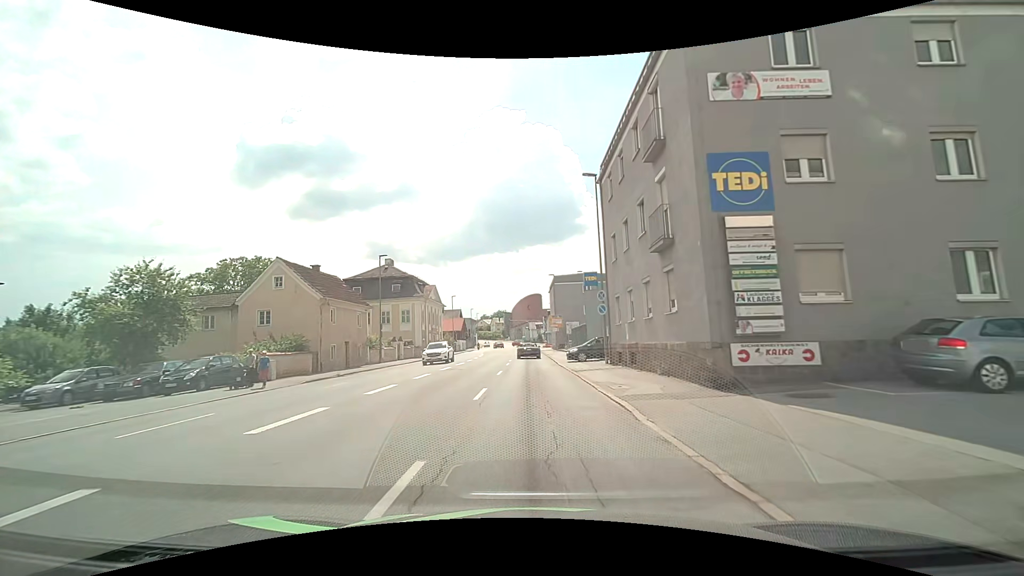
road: tertiary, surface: asphalt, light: Day
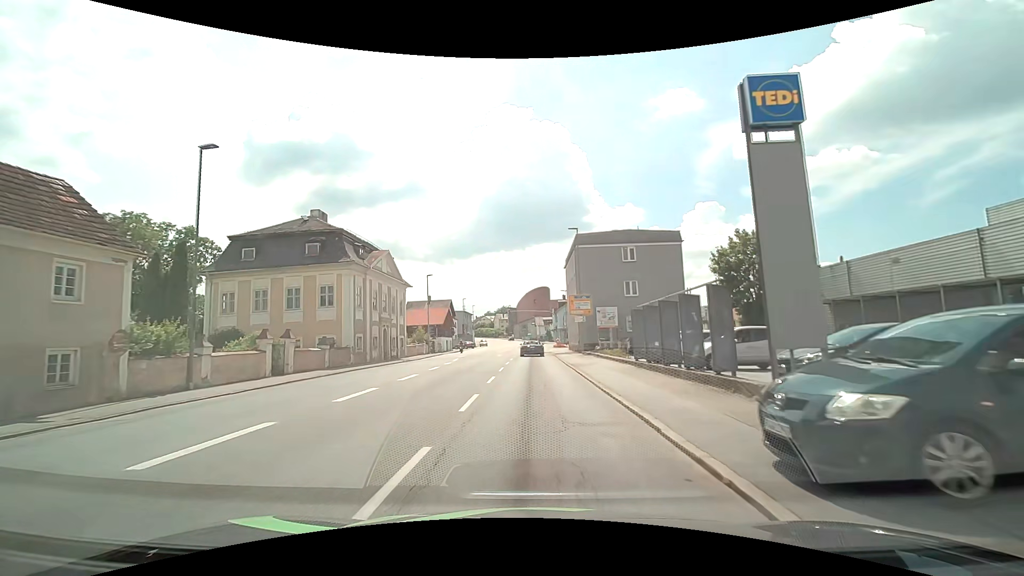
(-0.3, +26.4) m; -1°
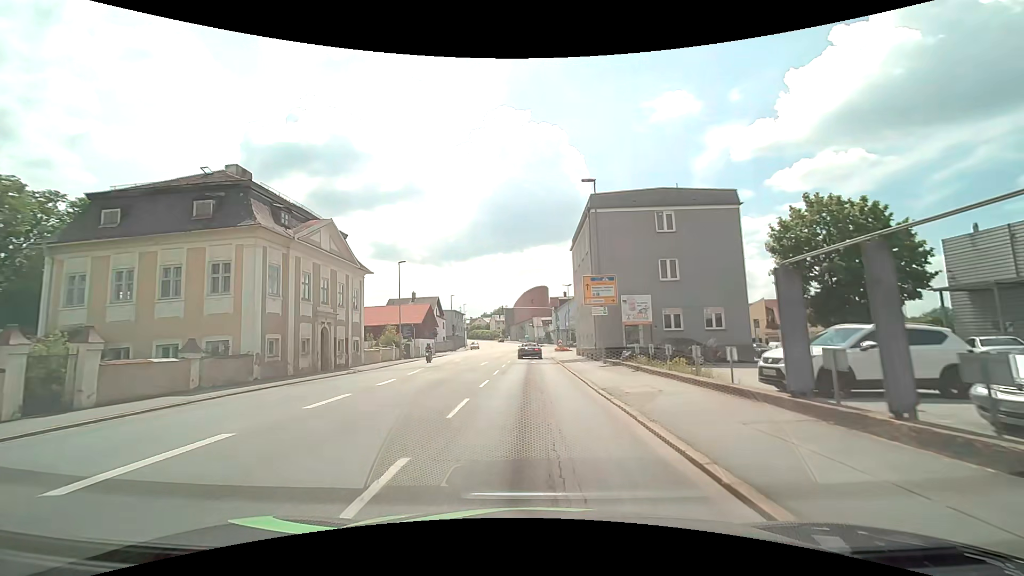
(0.0, +12.6) m; 0°
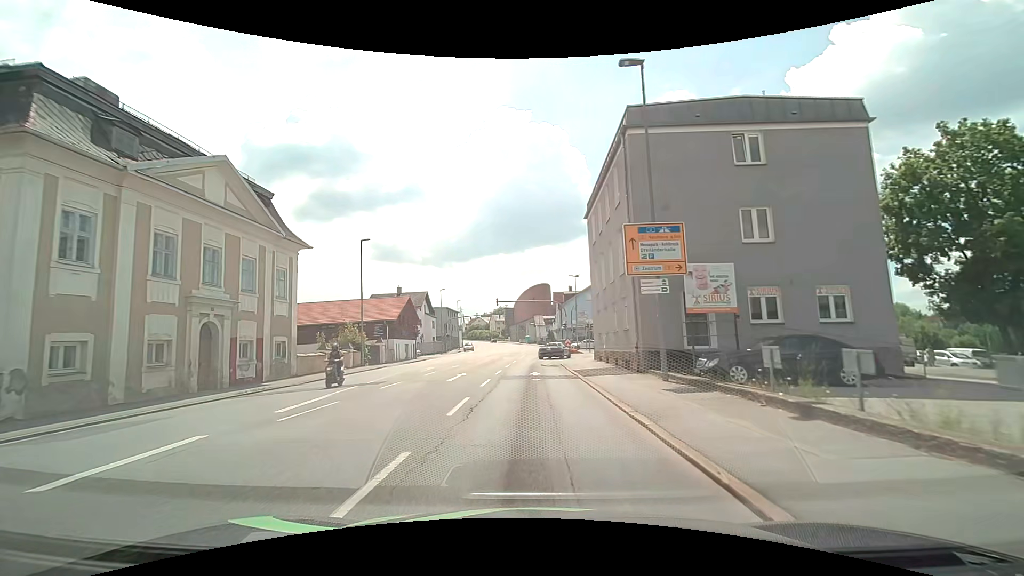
(0.0, +11.7) m; 0°
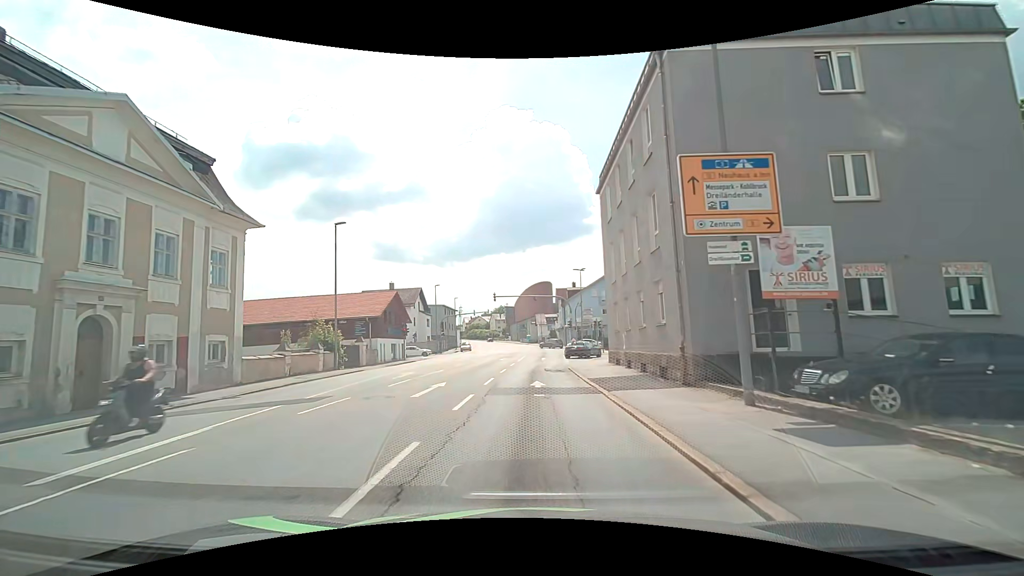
(0.0, +5.5) m; -1°
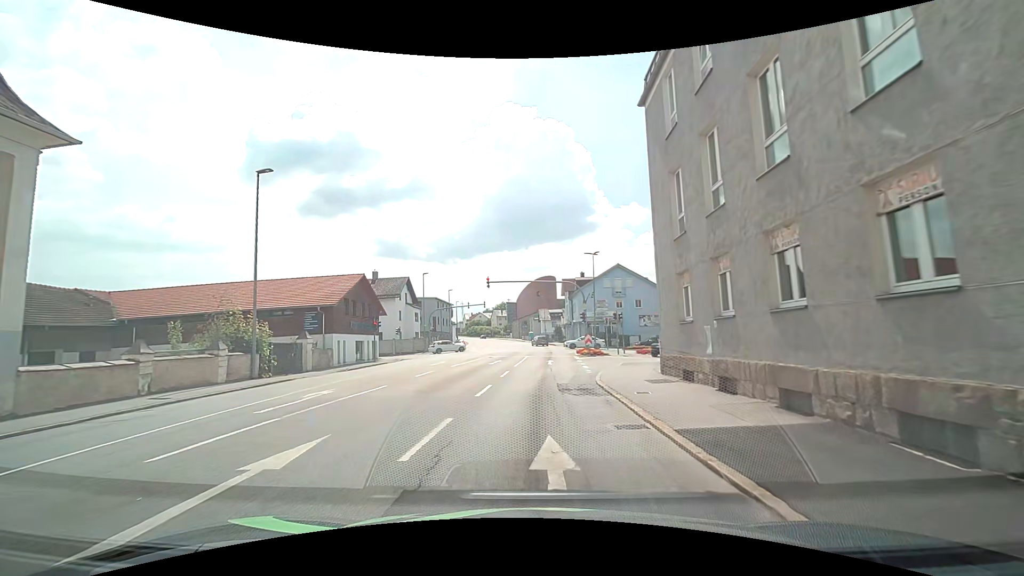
(0.0, +10.2) m; 0°
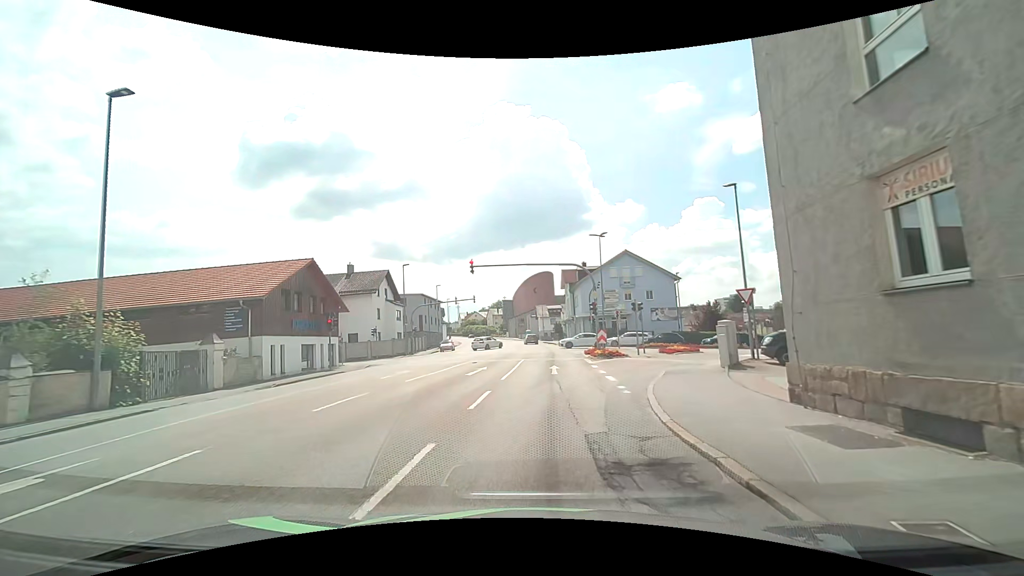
(+0.1, +8.1) m; +1°
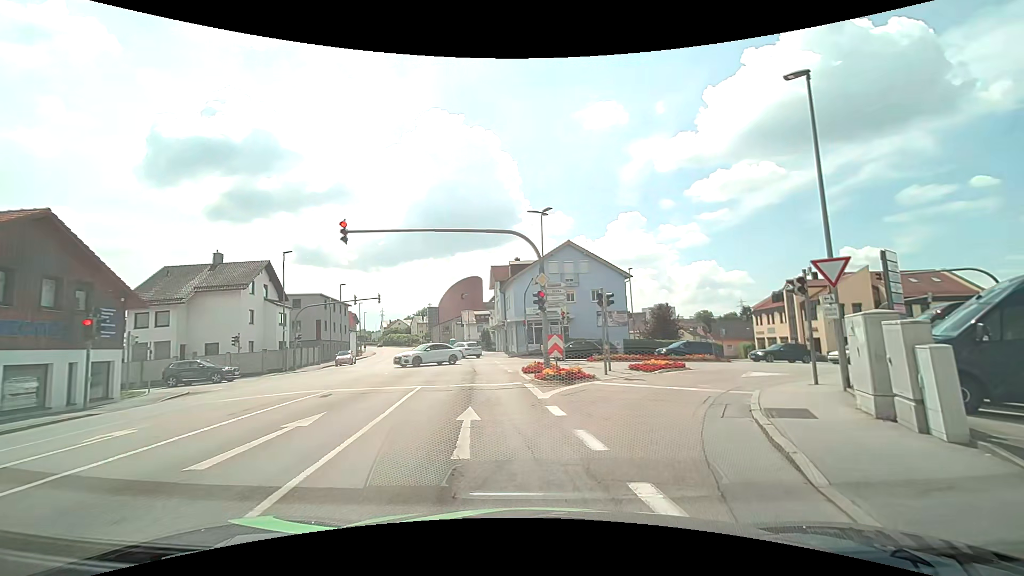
(+0.5, +11.4) m; +8°
